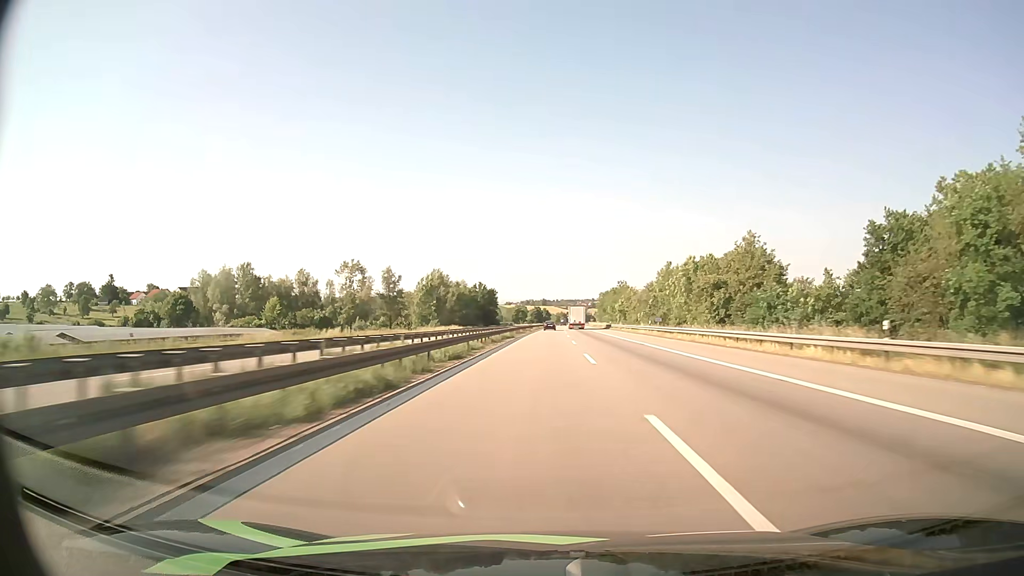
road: motorway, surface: asphalt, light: Day
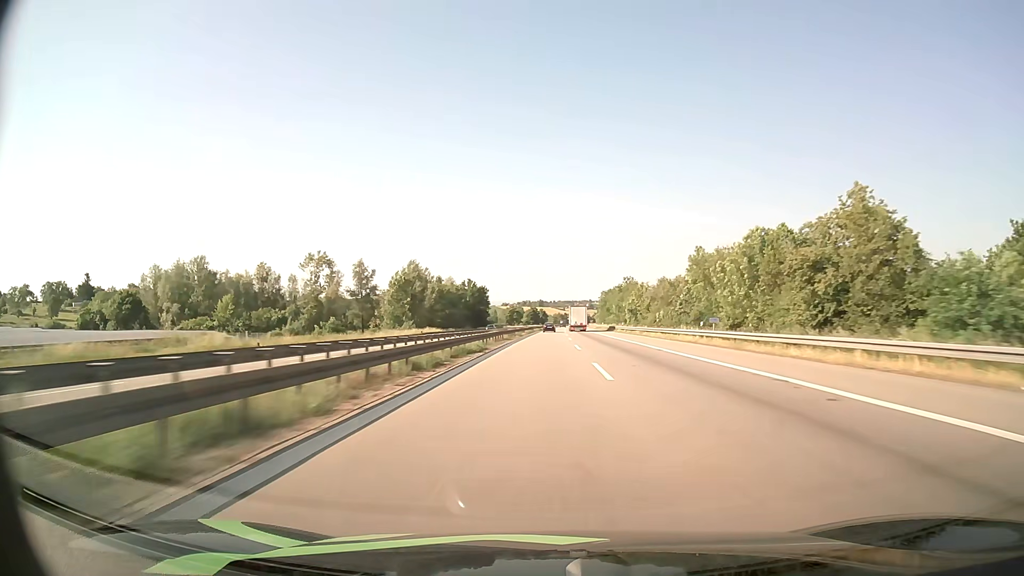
(0.0, +23.3) m; 0°
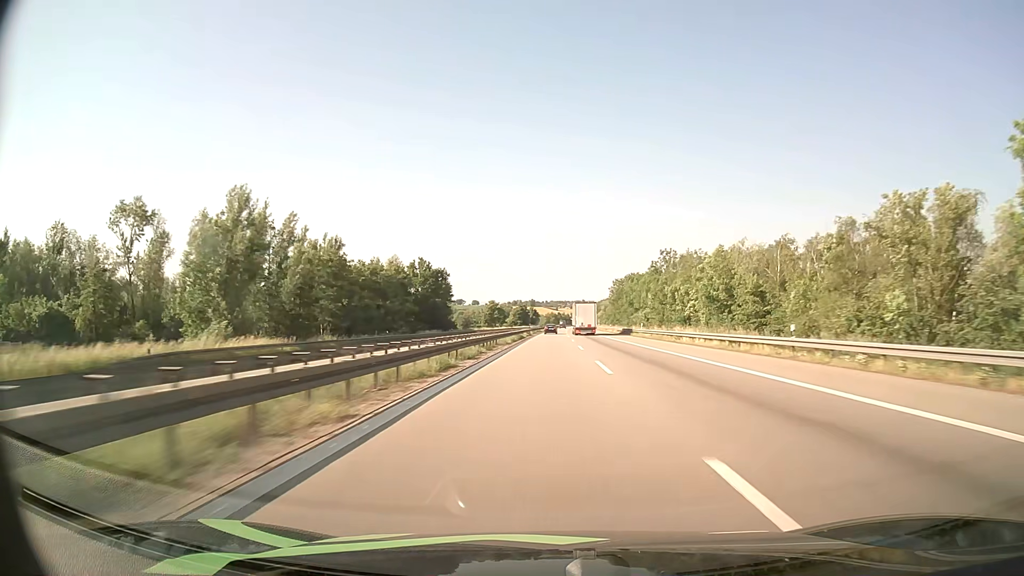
(+0.5, +67.9) m; +1°
(0, +10) (0, +20) (0, +30) (0, +40) (0, +50) (0, +60) (0, +70) (+1, +80) (+1, +90) (+1, +100) m
